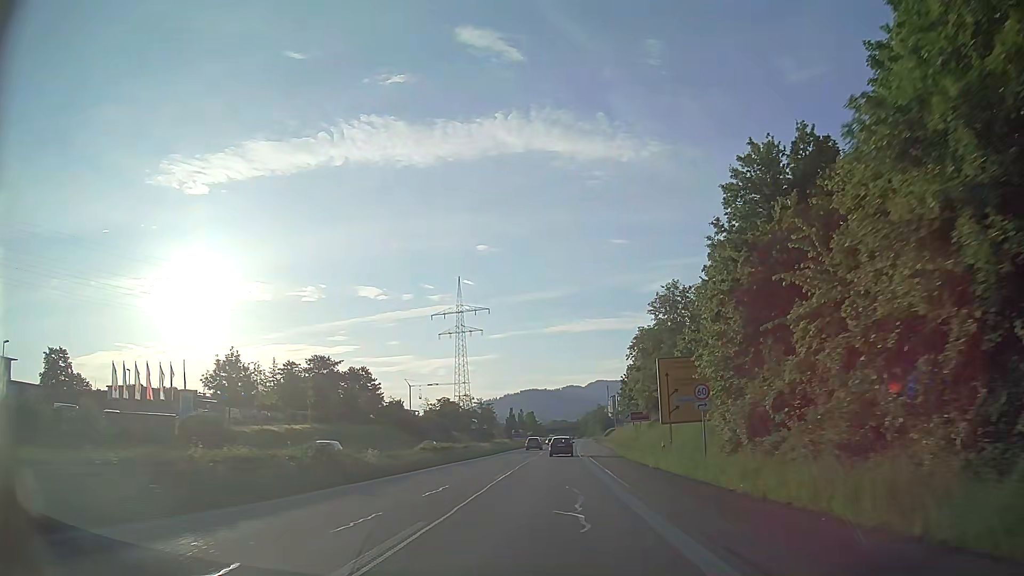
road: trunk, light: Day
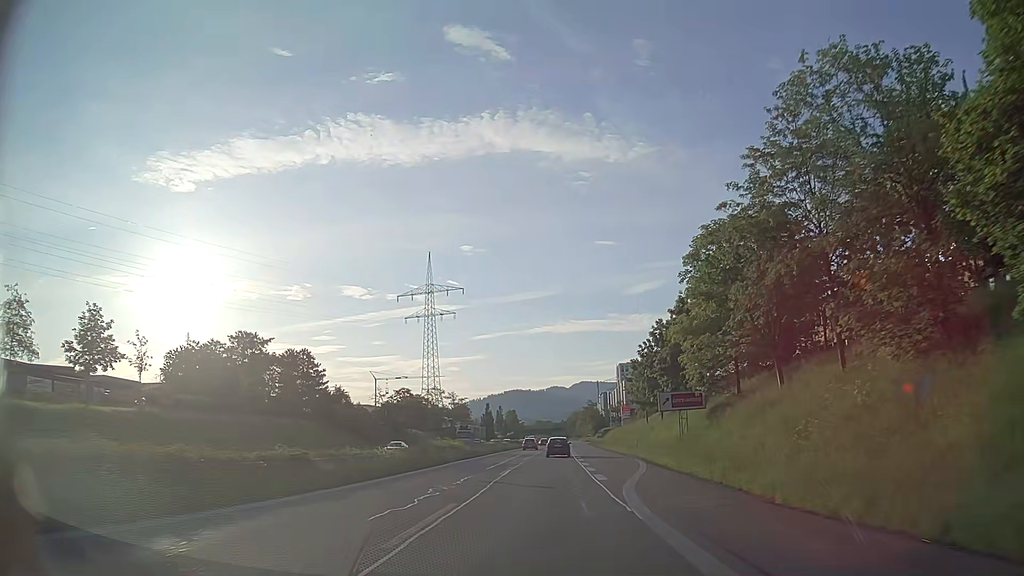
(+0.3, +32.4) m; +1°
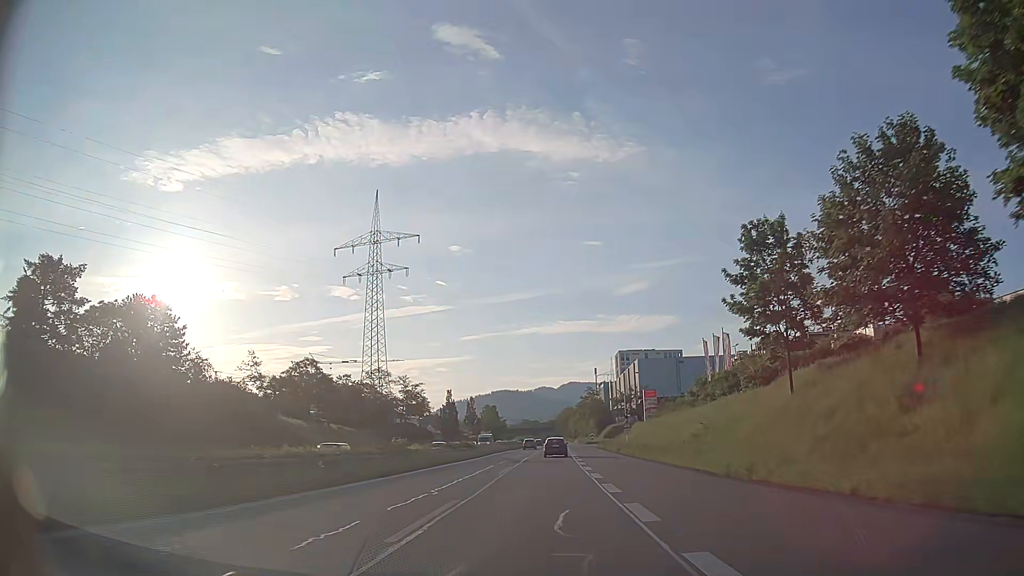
(+0.5, +53.5) m; +1°
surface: asphalt
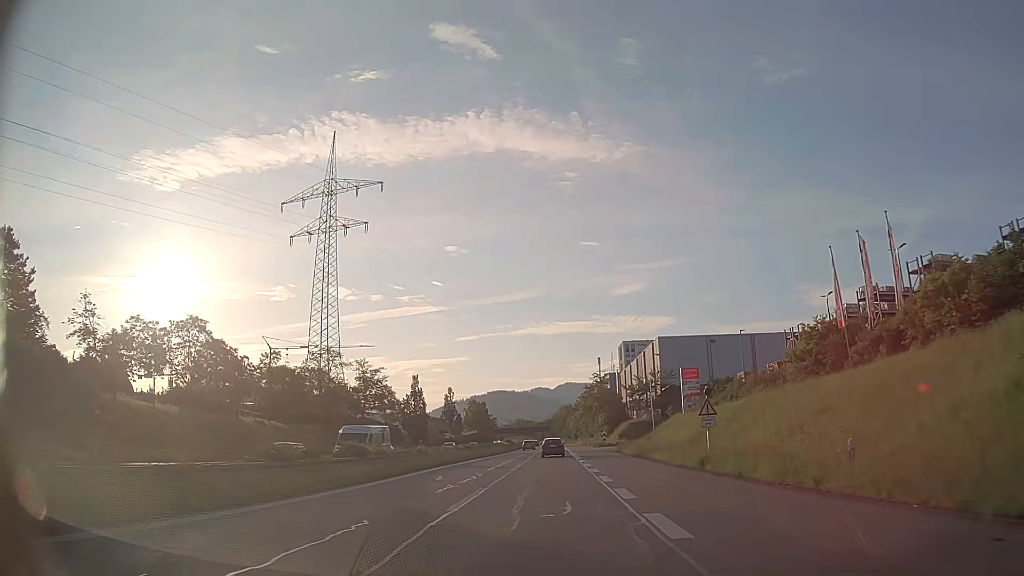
(+0.1, +32.0) m; +1°
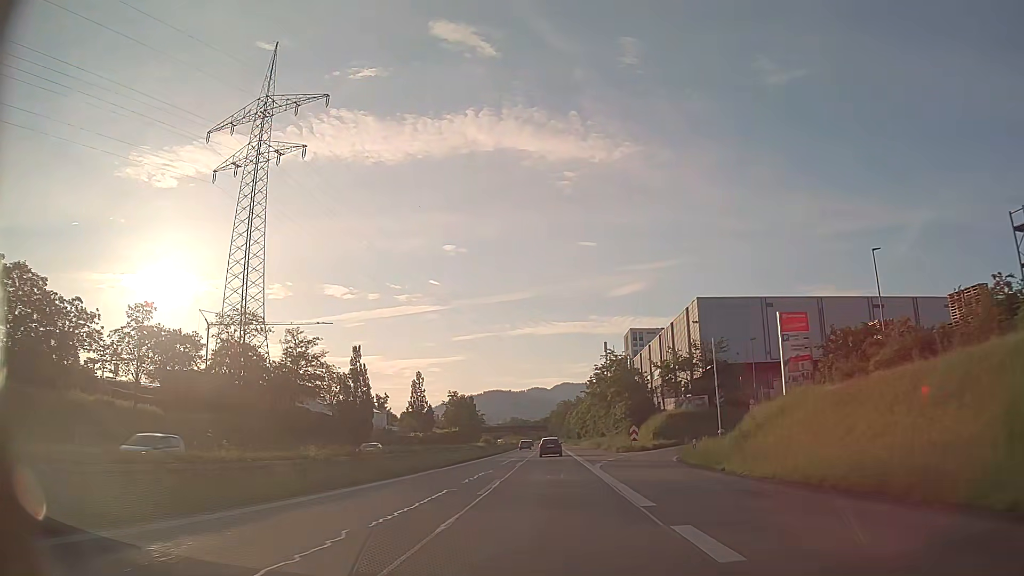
(-0.1, +31.9) m; 0°
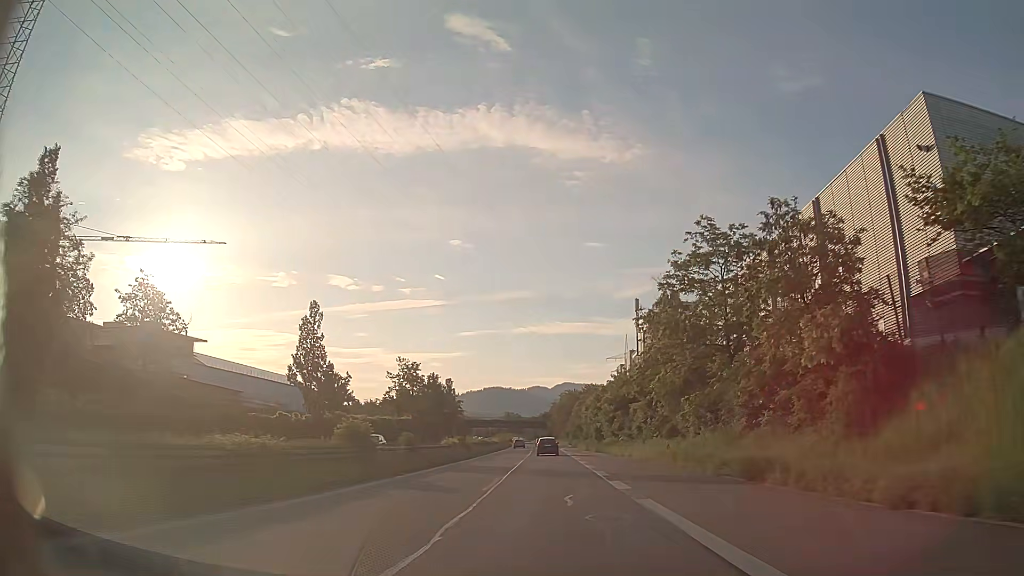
(-0.1, +53.2) m; 0°
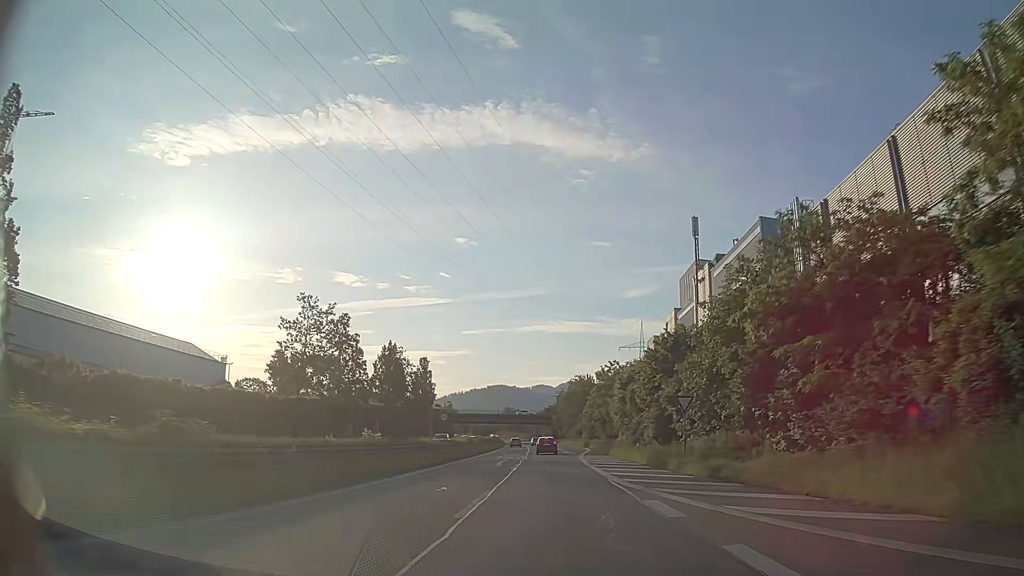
(+0.2, +42.4) m; 0°
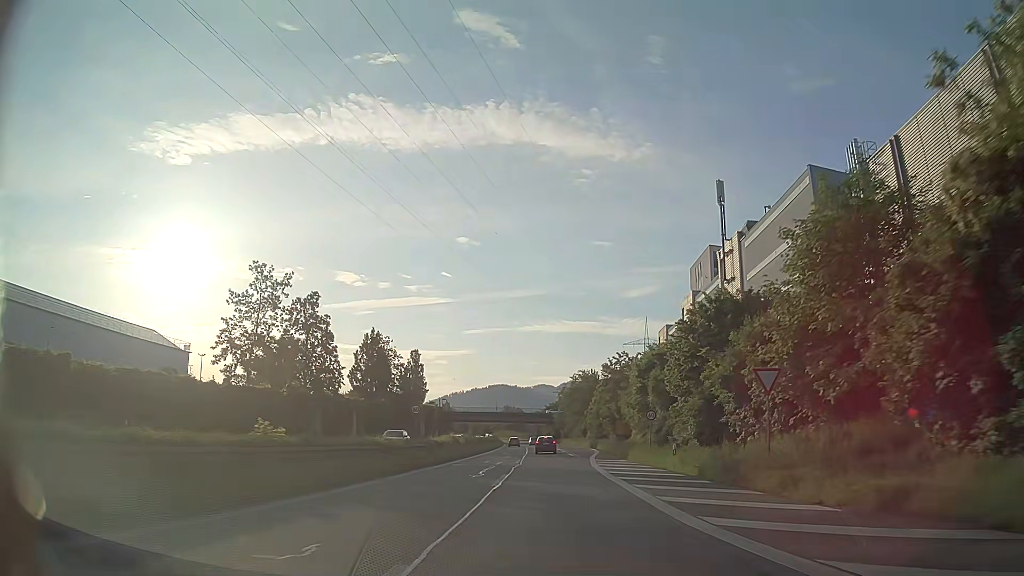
(0.0, +10.5) m; 0°
(0, +10) (0, +20) (0, +30) (0, +40) (0, +50) (0, +60) (-1, +70) (-1, +80) (-1, +90) (-2, +100) m
